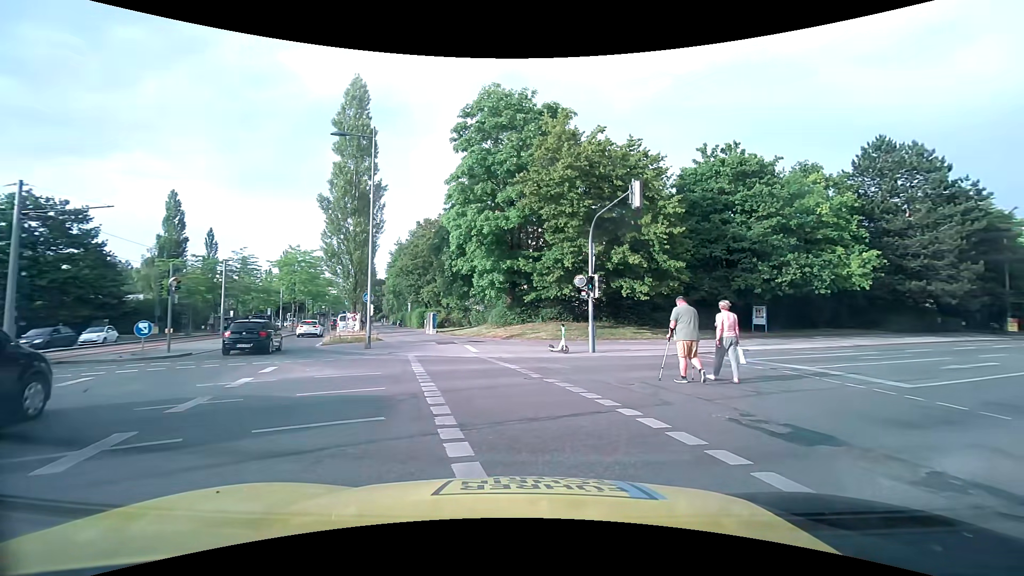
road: secondary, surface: asphalt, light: Day
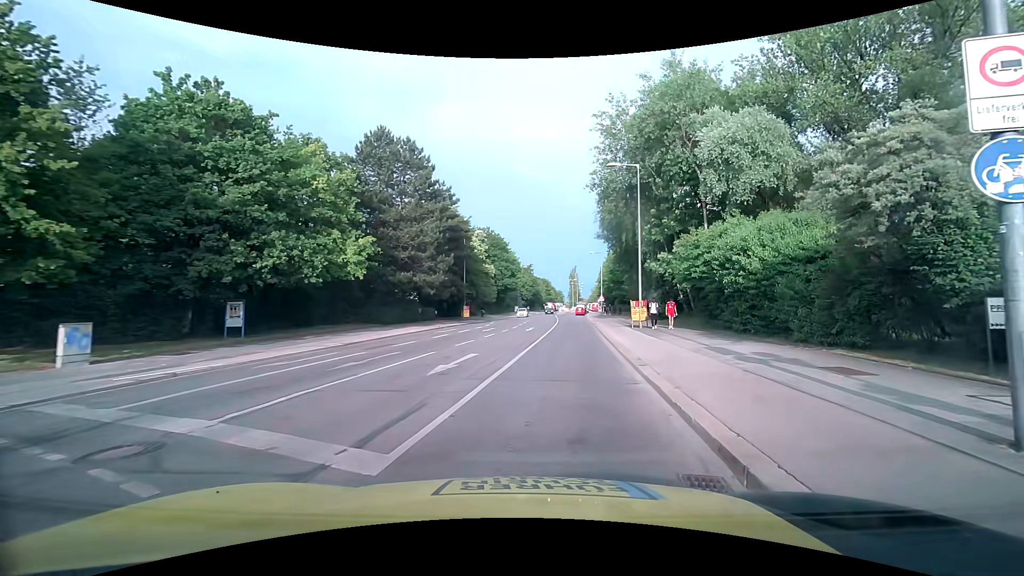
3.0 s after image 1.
(+4.3, +8.6) m; +51°
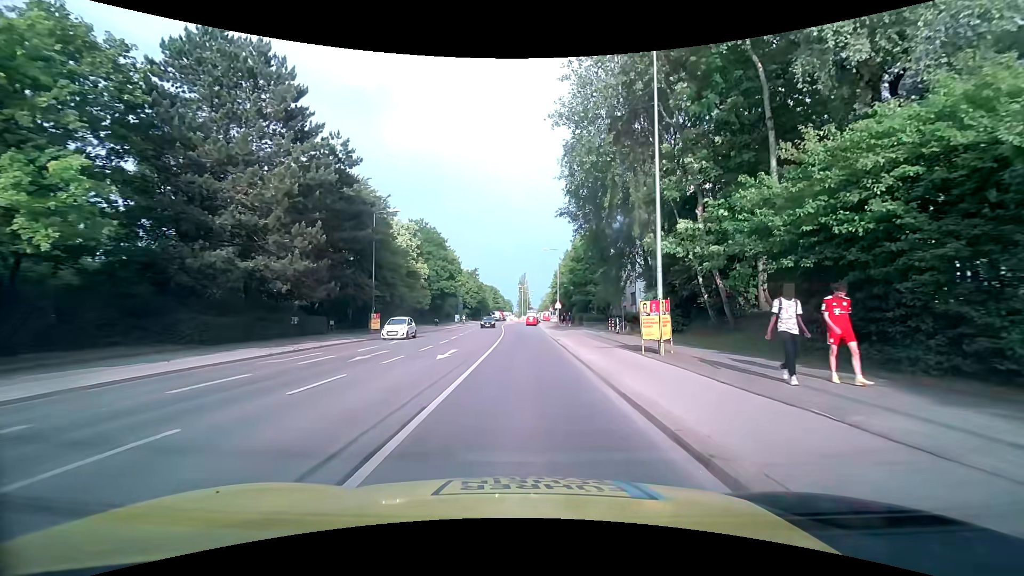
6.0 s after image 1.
(+1.0, +16.4) m; +5°
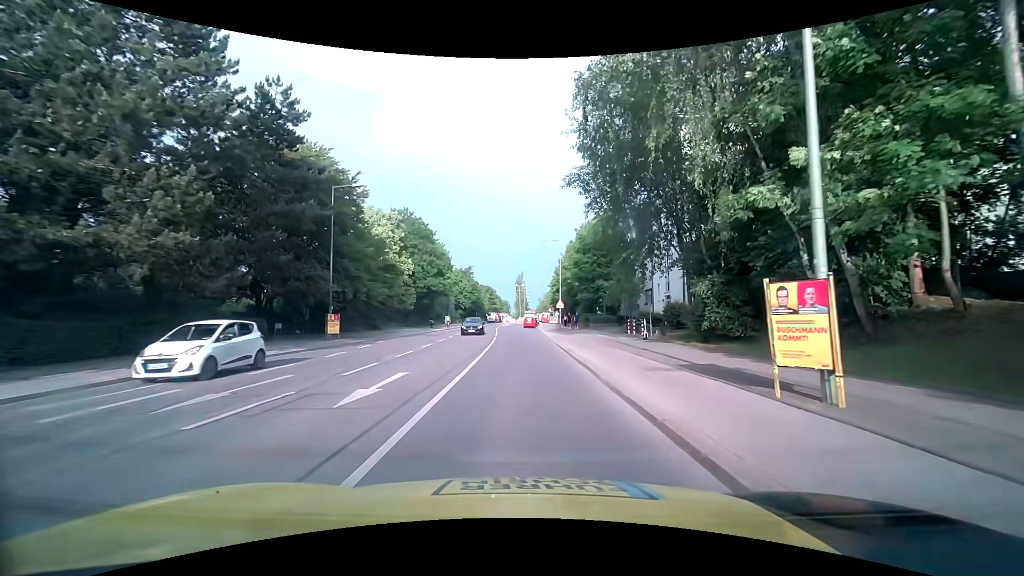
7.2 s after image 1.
(+0.1, +8.9) m; 0°
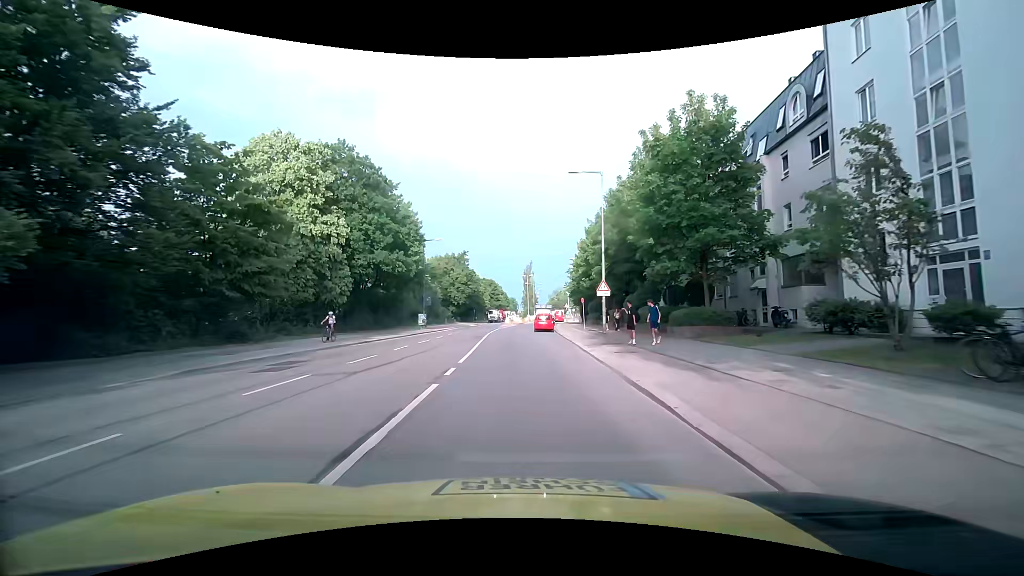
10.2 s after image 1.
(-0.2, +27.7) m; -1°
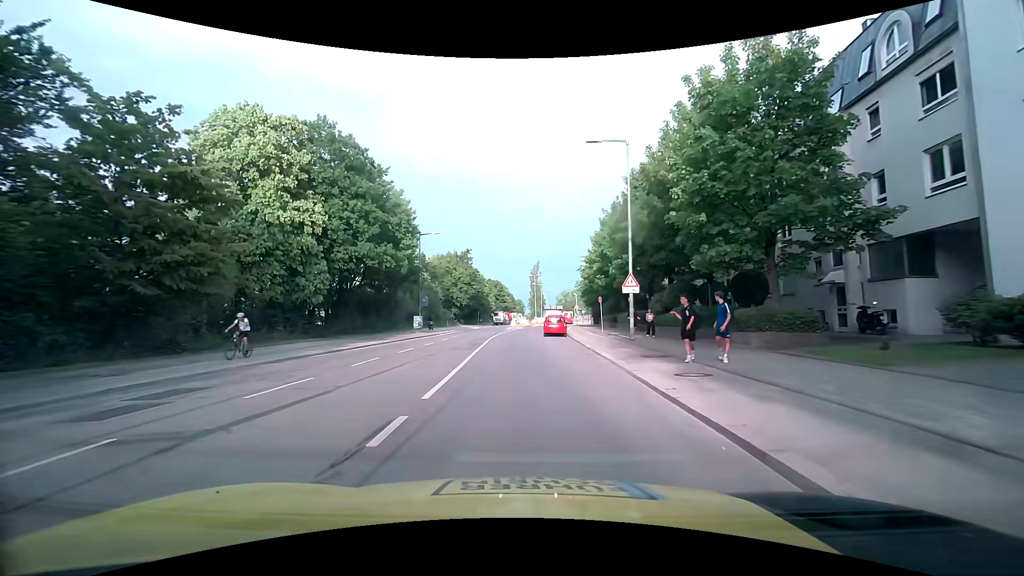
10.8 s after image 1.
(0.0, +6.1) m; 0°
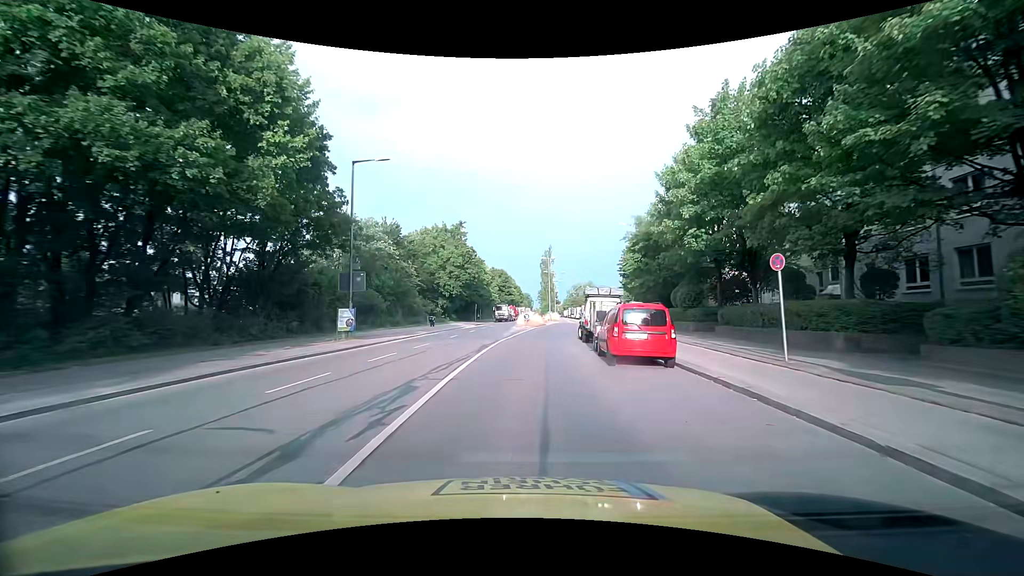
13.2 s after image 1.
(-0.6, +23.8) m; 0°
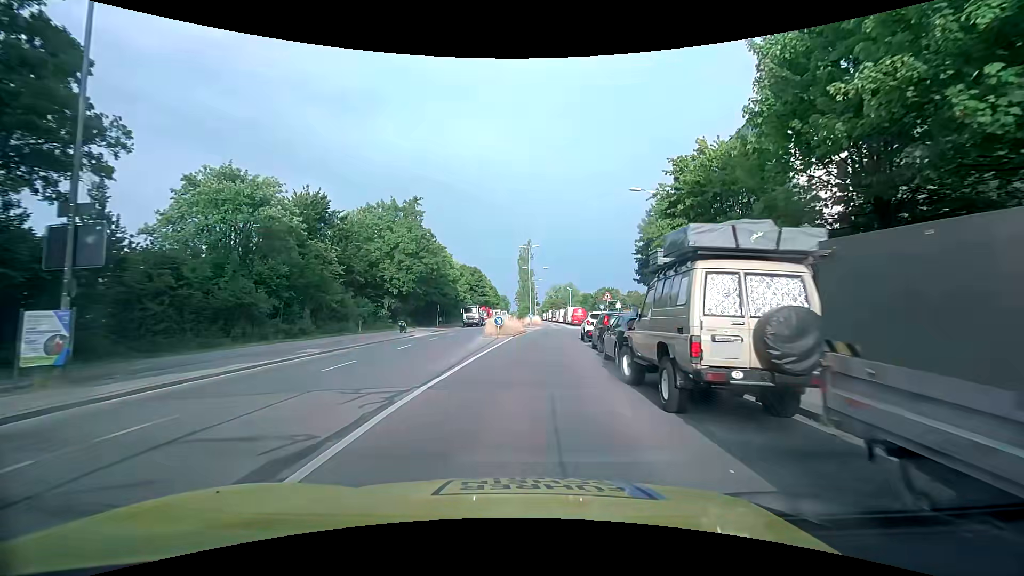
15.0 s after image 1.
(0.0, +16.4) m; +2°
(0, +10) (0, +20) (+1, +30) (+2, +40) (+3, +50) (+3, +60) (+4, +70) (+4, +80) (+4, +90) (+4, +100) m
